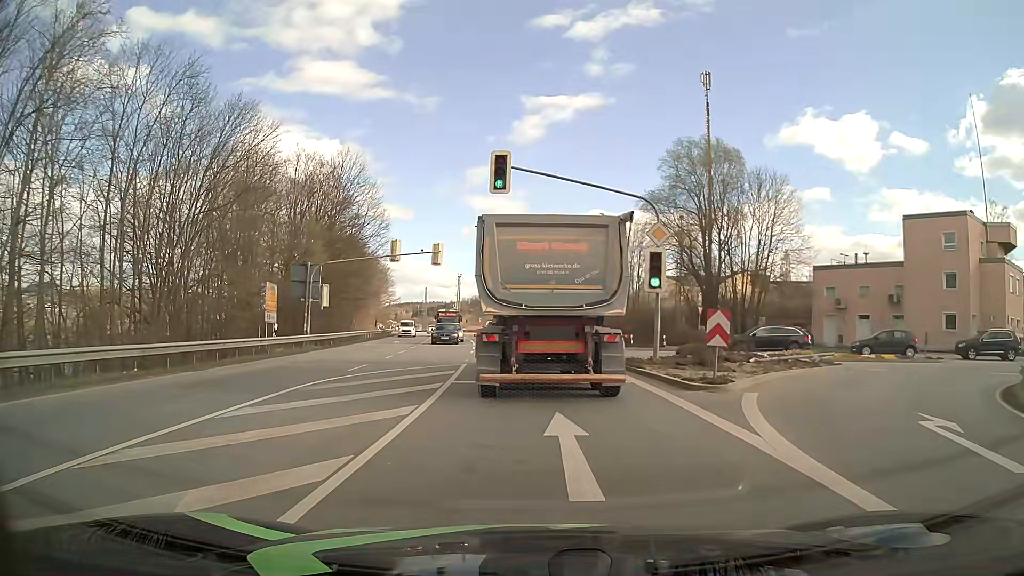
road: primary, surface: asphalt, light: Day
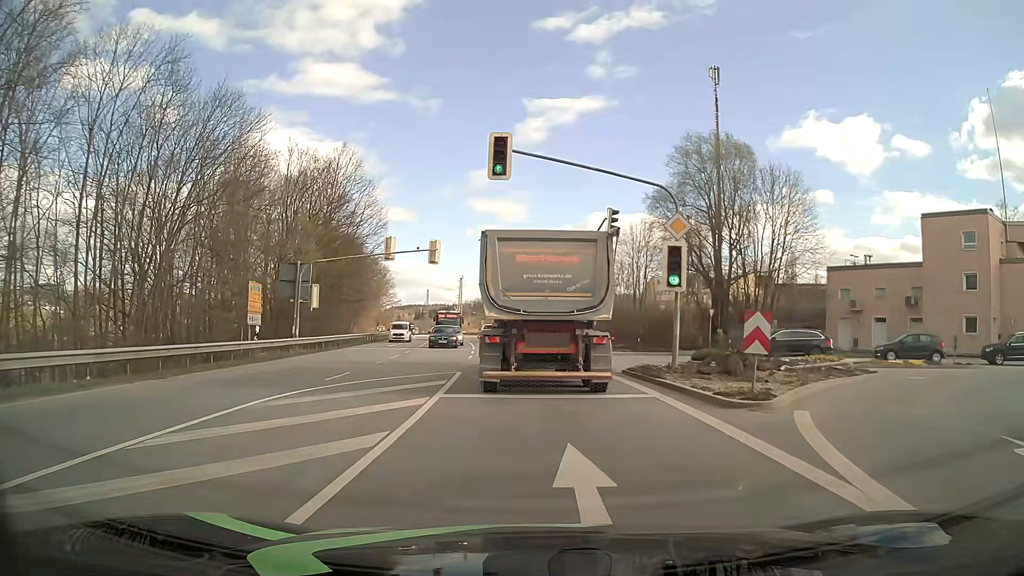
(0.0, +2.4) m; -1°
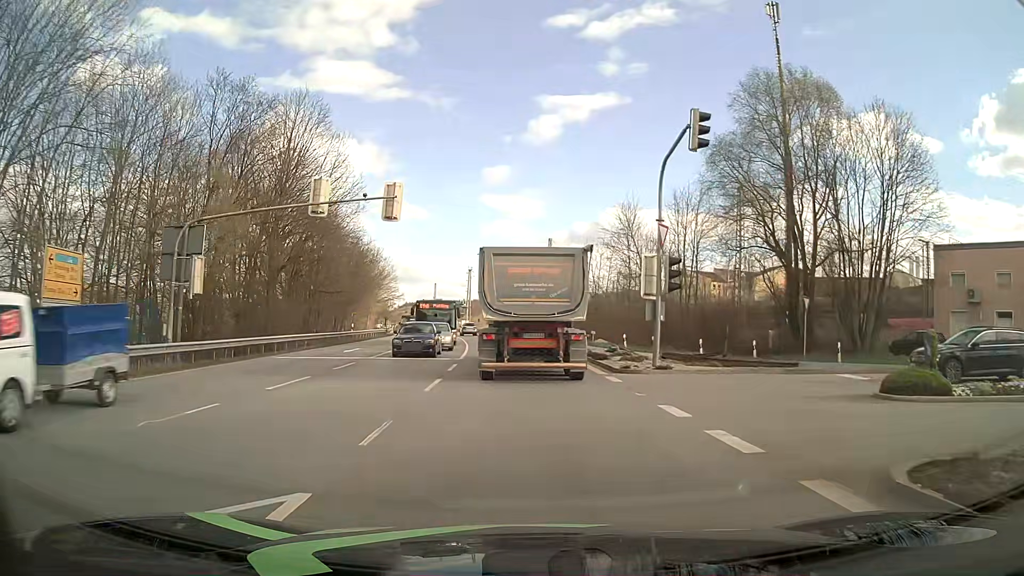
(-0.1, +15.2) m; -1°
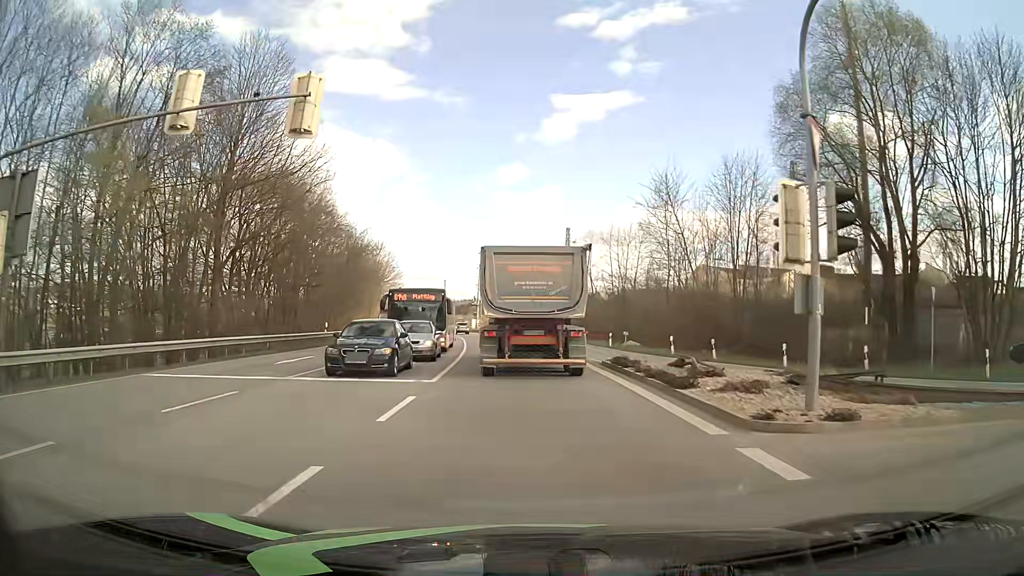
(-0.2, +10.6) m; -2°
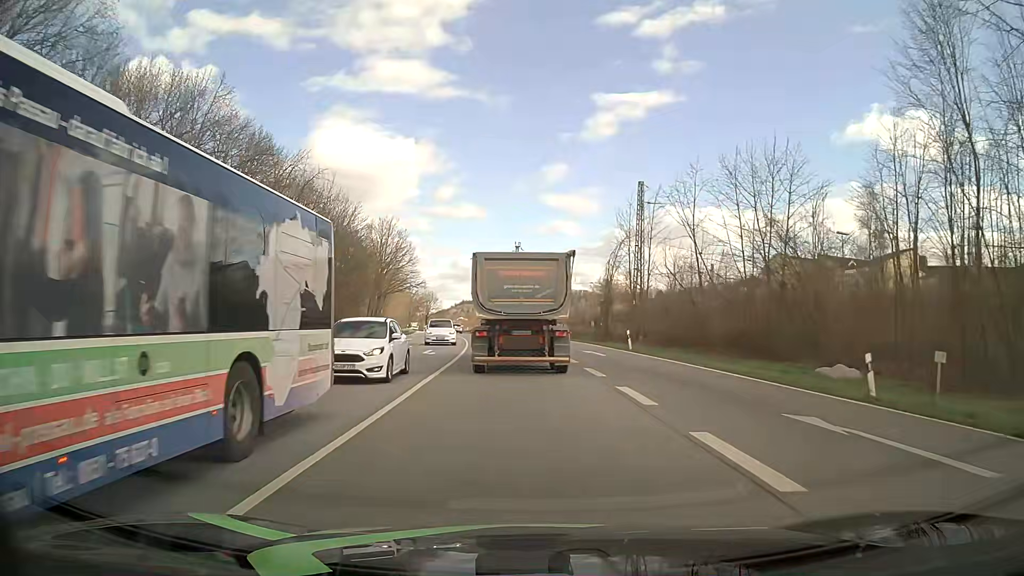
(-1.1, +30.8) m; -4°
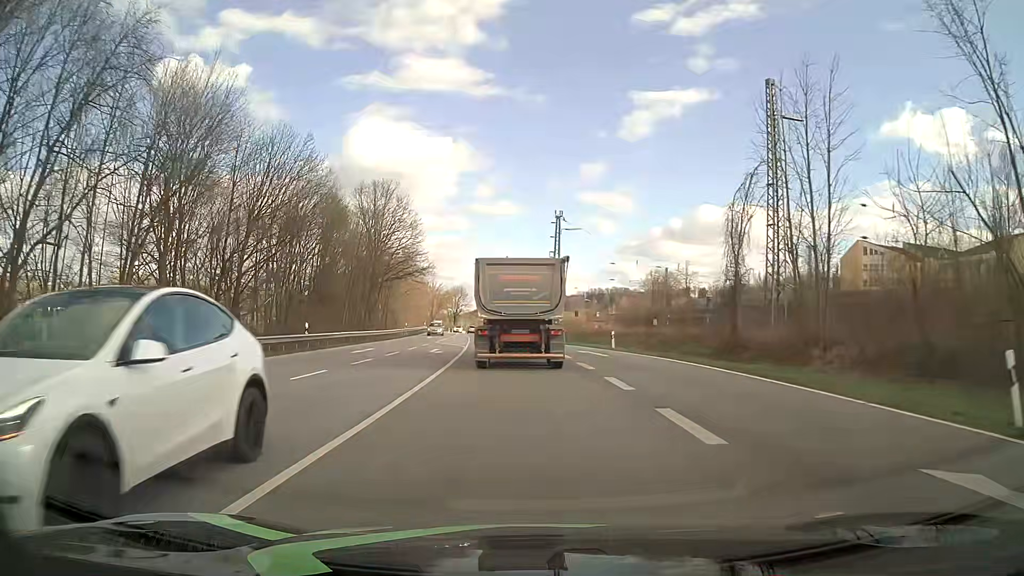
(-0.8, +27.9) m; -3°
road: tertiary
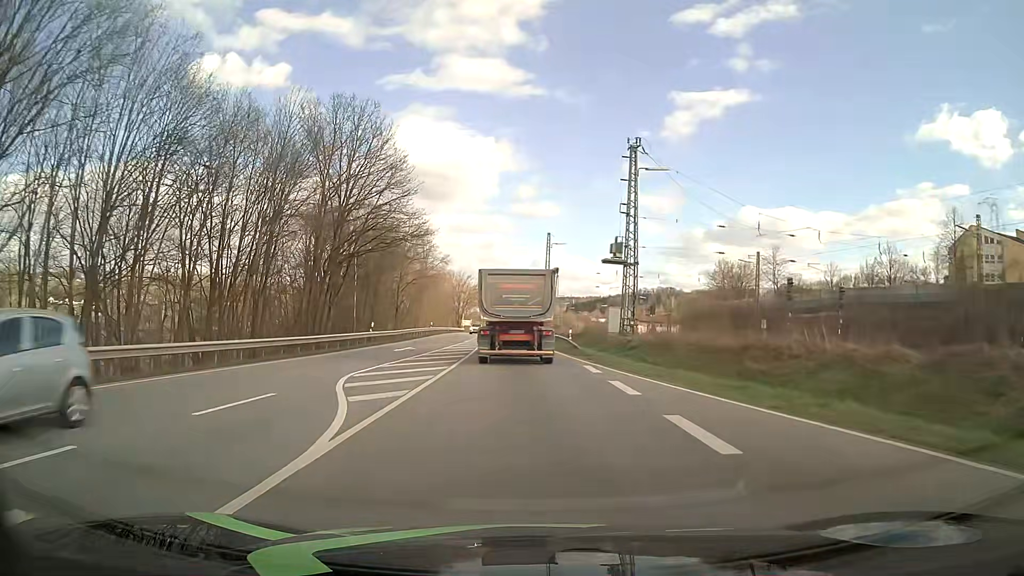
(-1.0, +30.7) m; -4°
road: primary
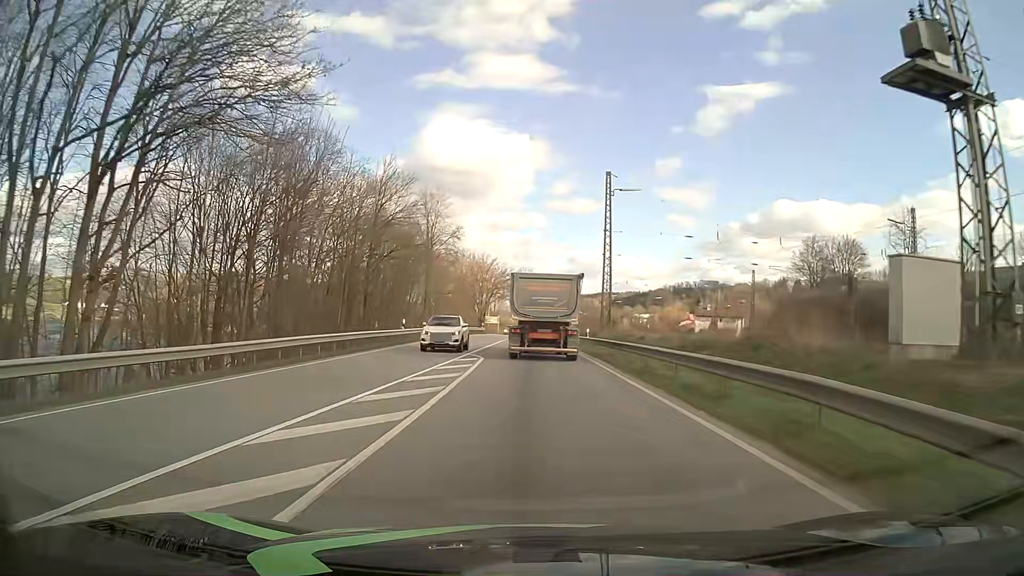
(-1.1, +33.8) m; -3°
(0, +10) (0, +20) (0, +30) (0, +40) (0, +50) (0, +60) (0, +70) (+1, +80) (+1, +90) (+2, +100) m
